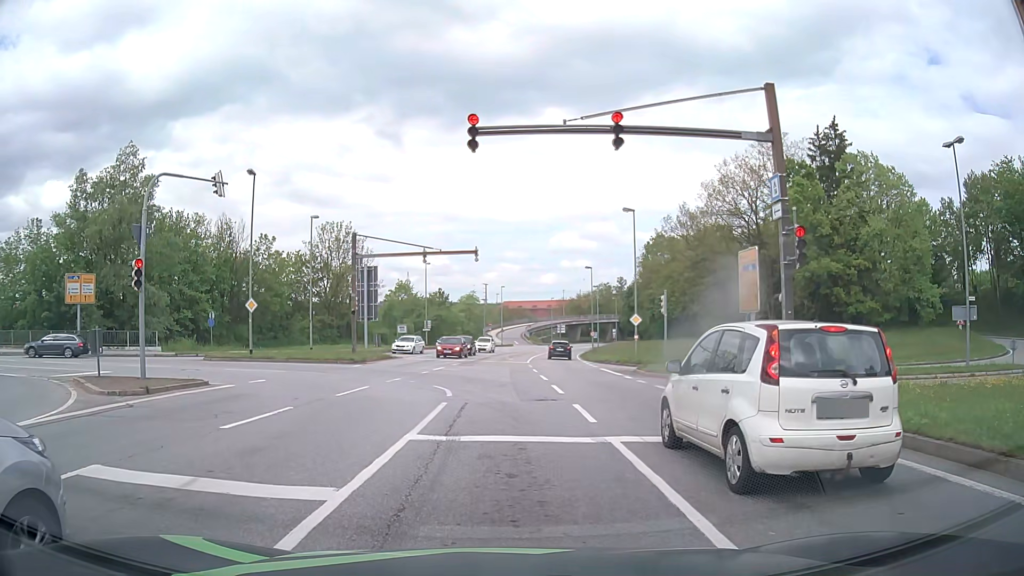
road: primary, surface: asphalt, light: Day
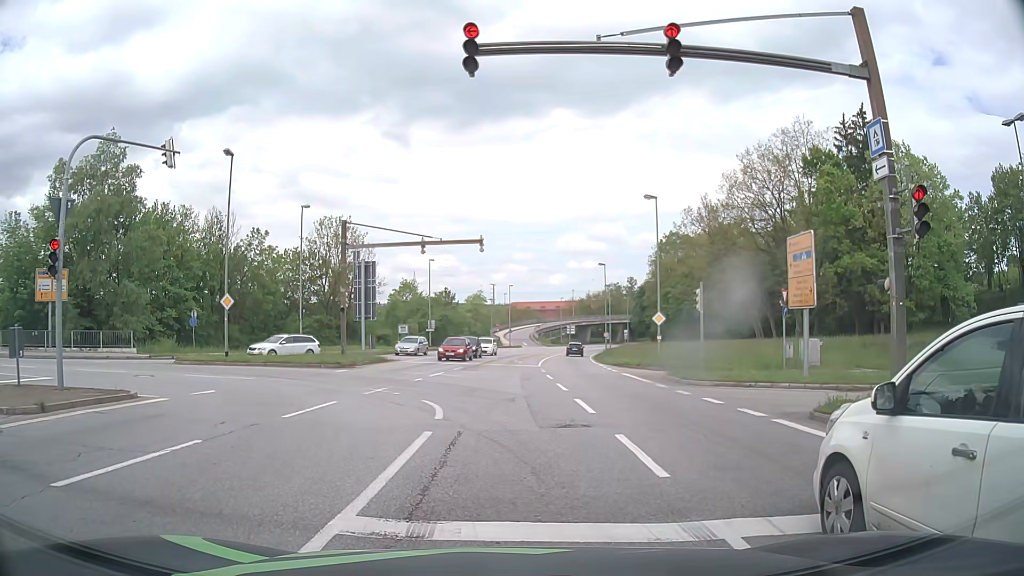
(0.0, +4.3) m; -2°
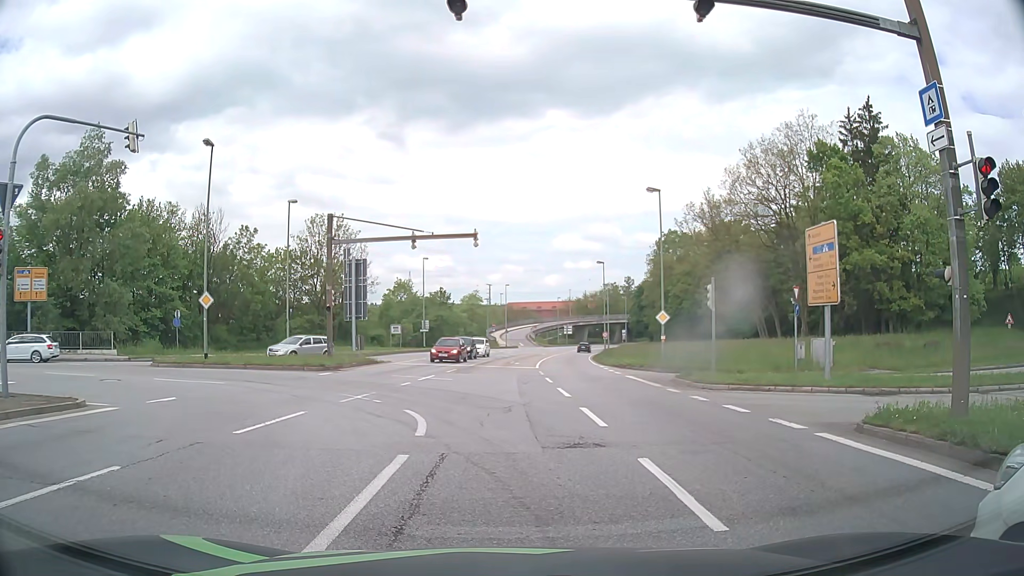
(+0.1, +1.9) m; +3°
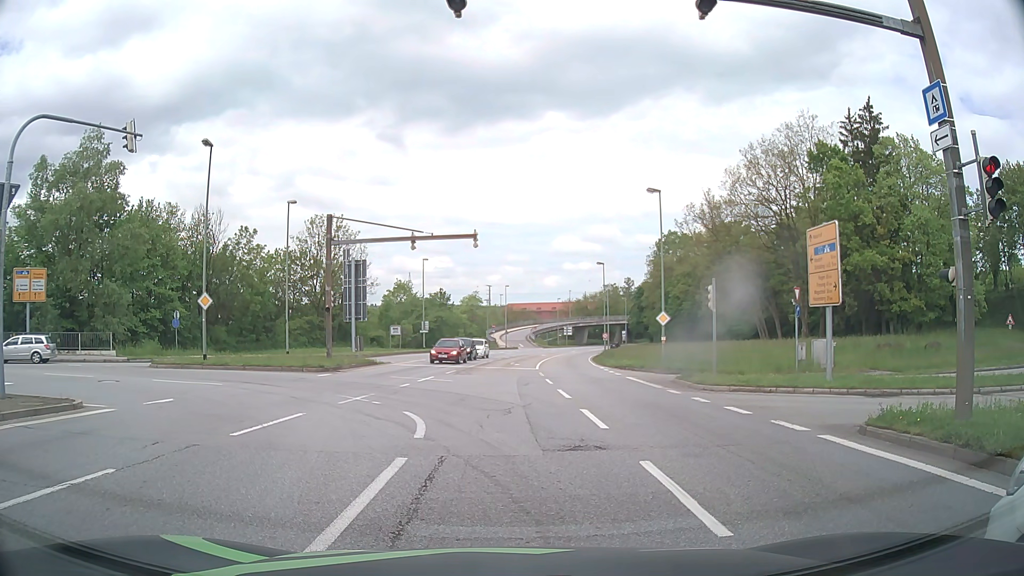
(0.0, +0.2) m; 0°
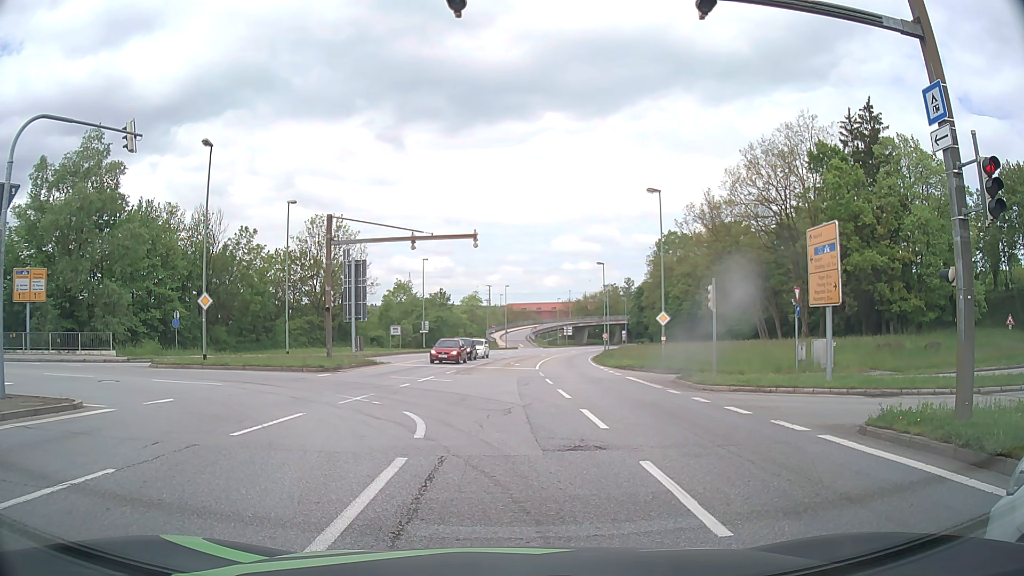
(0.0, 0.0) m; 0°
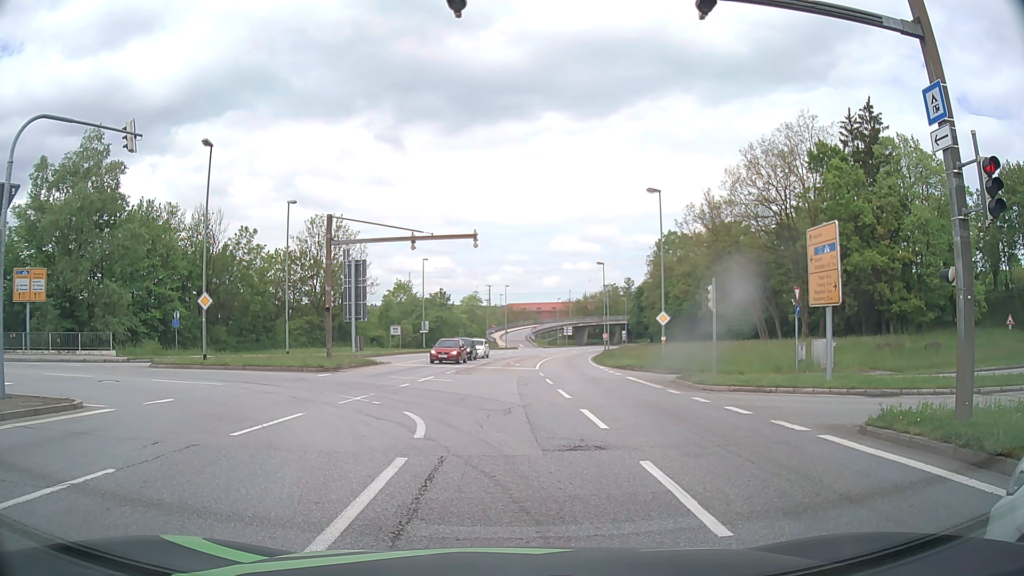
(0.0, 0.0) m; 0°
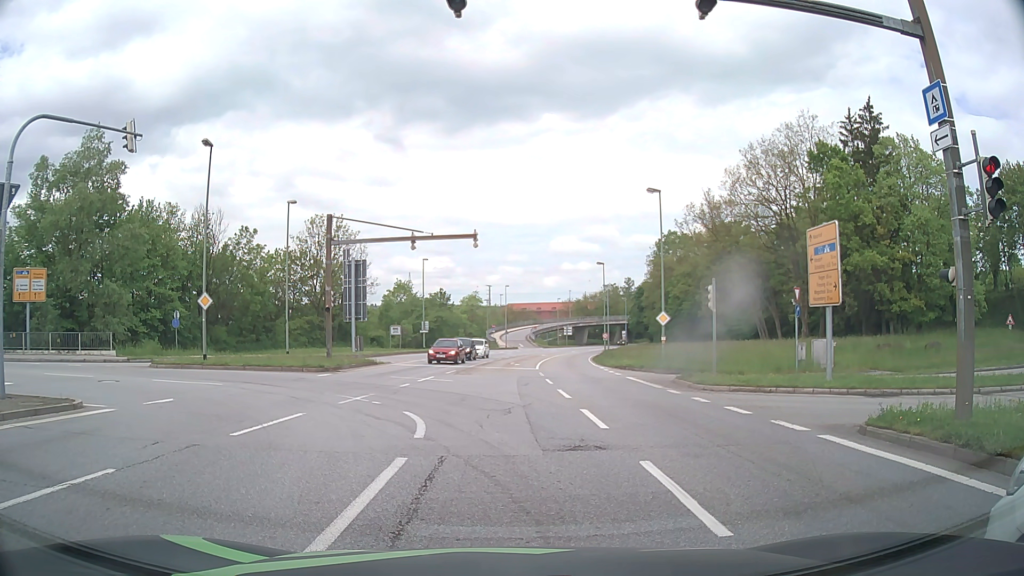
(0.0, 0.0) m; 0°
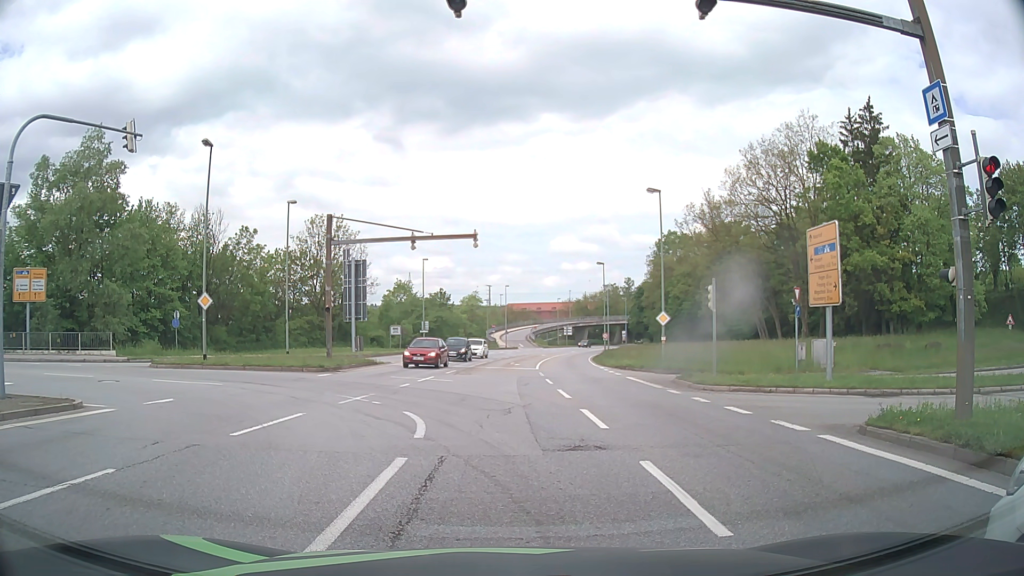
(0.0, 0.0) m; 0°
(0, +10) (-4, +19) (-13, +24) (-23, +25) (-33, +26) (-43, +27) (-52, +29) (-62, +30) (-72, +32) (-82, +34) m
